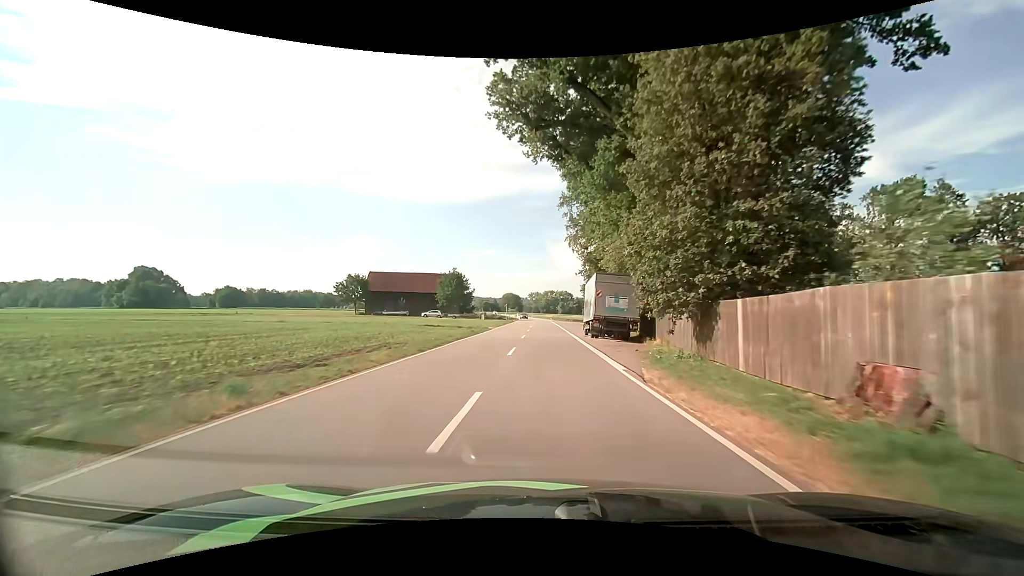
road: tertiary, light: Day
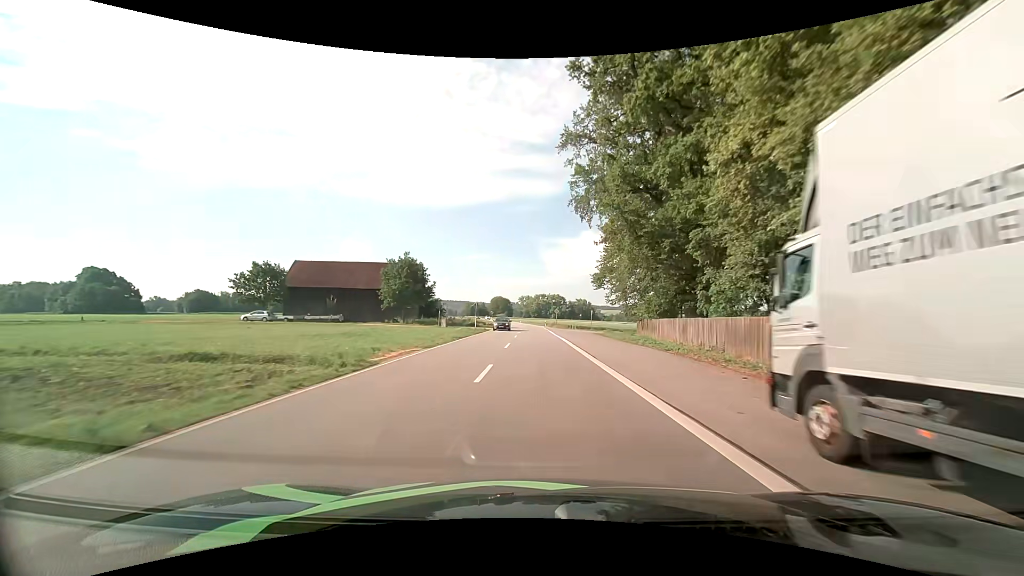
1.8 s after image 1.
(+0.2, +30.6) m; +1°
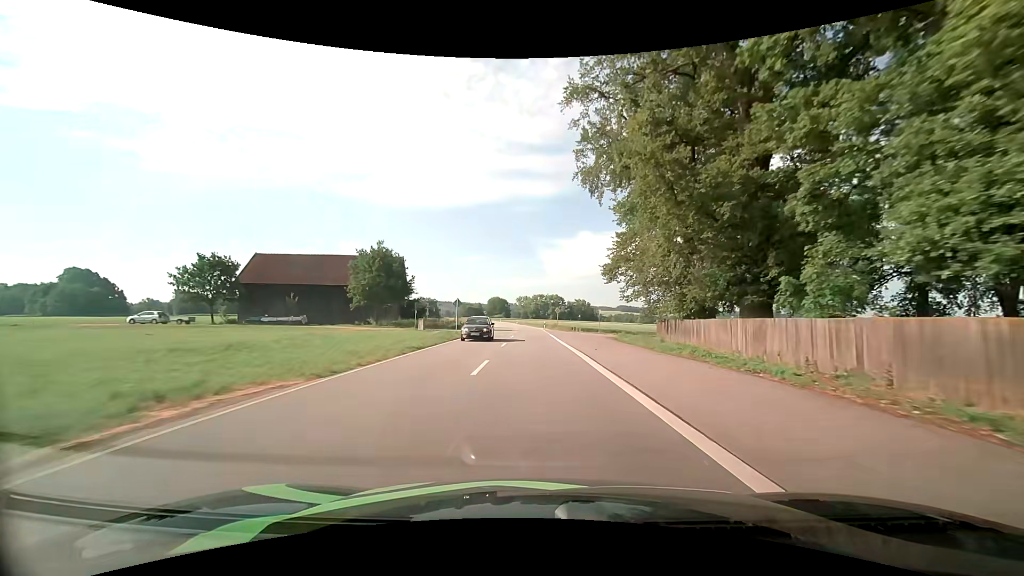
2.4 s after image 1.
(+0.1, +10.8) m; +1°
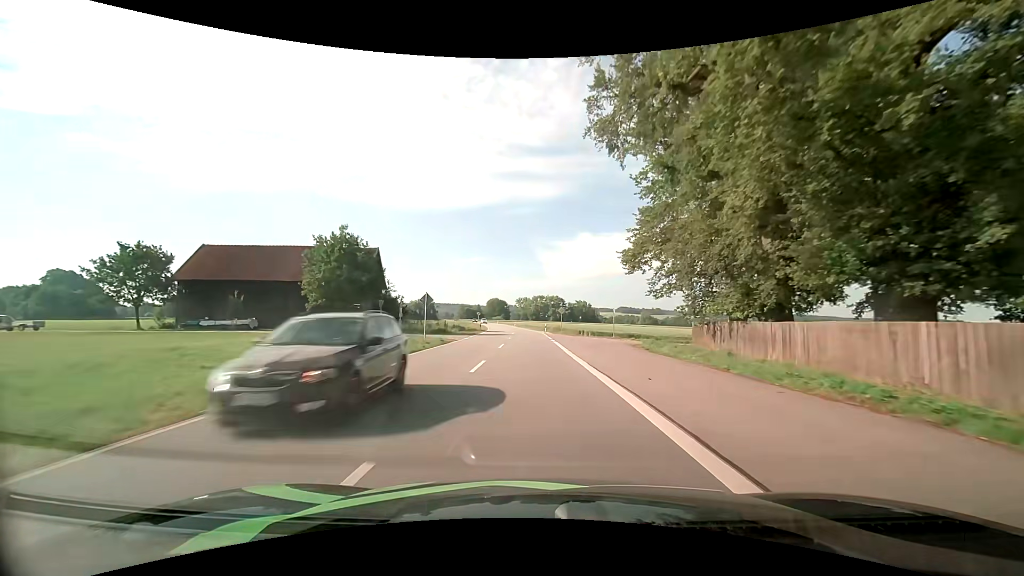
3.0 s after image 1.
(-0.1, +11.1) m; 0°
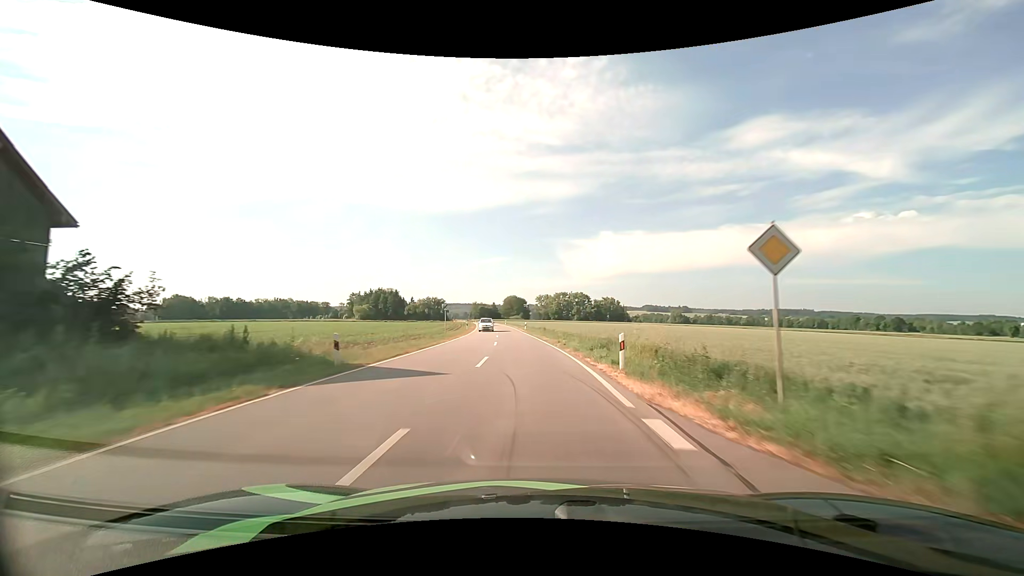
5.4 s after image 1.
(-0.5, +47.0) m; -2°
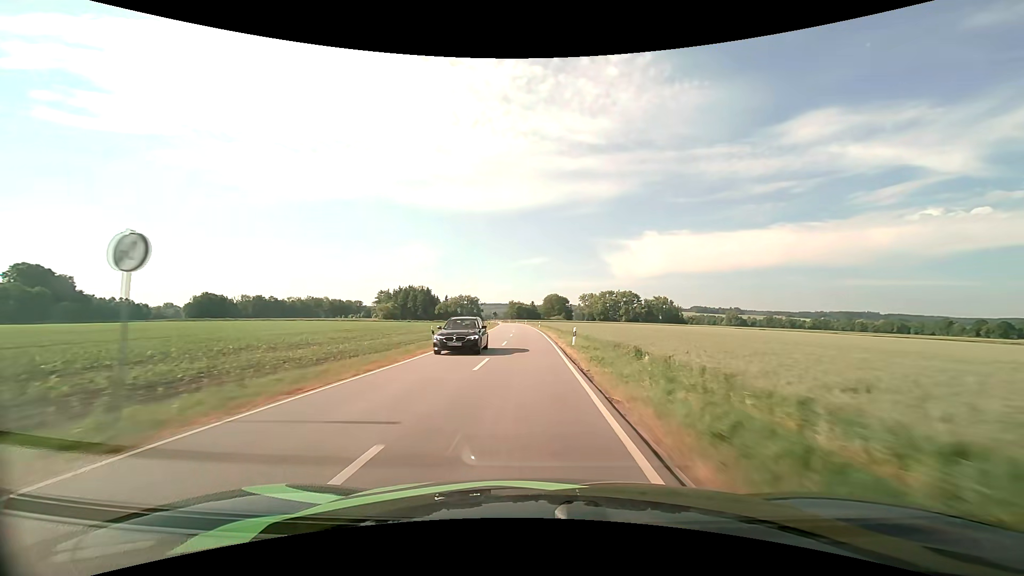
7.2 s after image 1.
(-1.3, +36.9) m; -5°
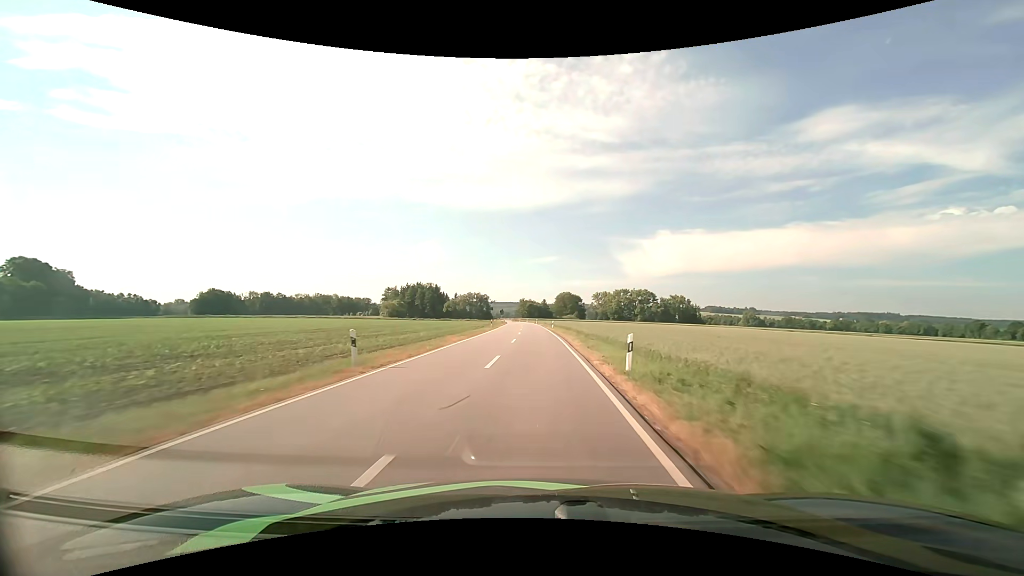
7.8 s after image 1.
(-0.1, +12.6) m; -1°
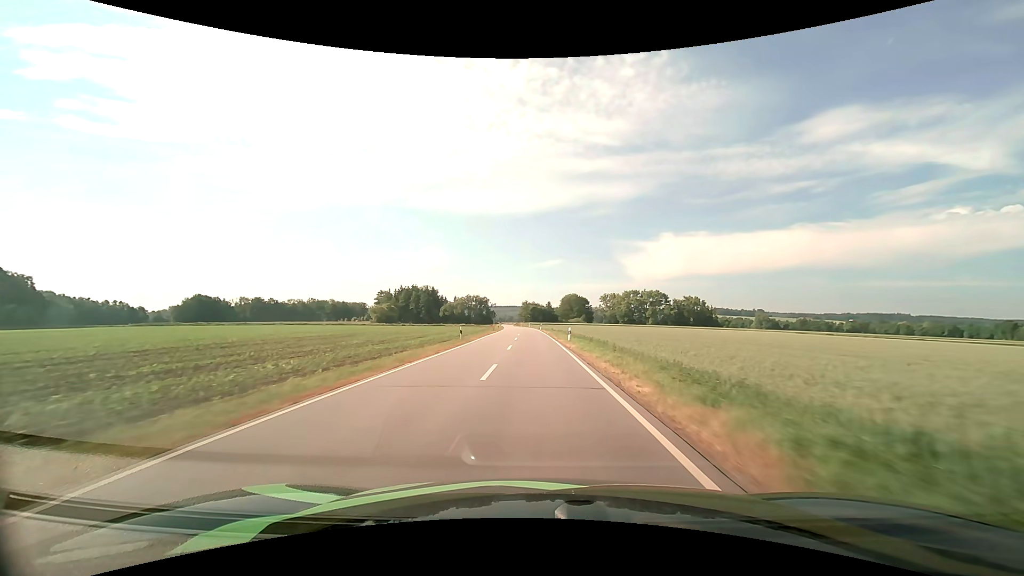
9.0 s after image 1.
(0.0, +25.9) m; 0°
(0, +10) (0, +20) (0, +30) (-1, +40) (-1, +50) (-1, +60) (-2, +70) (-2, +80) (-3, +90) (-3, +100) m
